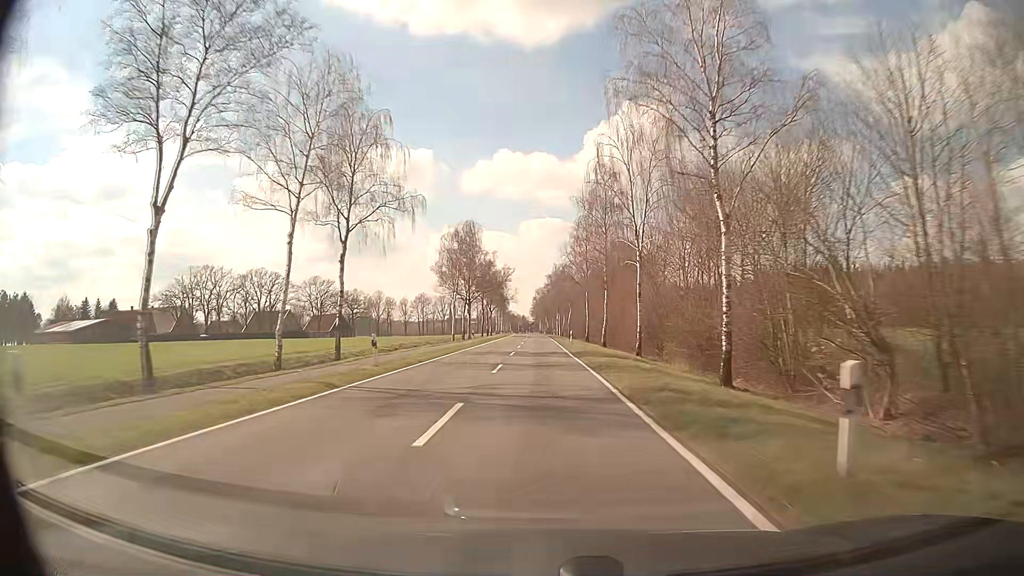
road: secondary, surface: asphalt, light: Day
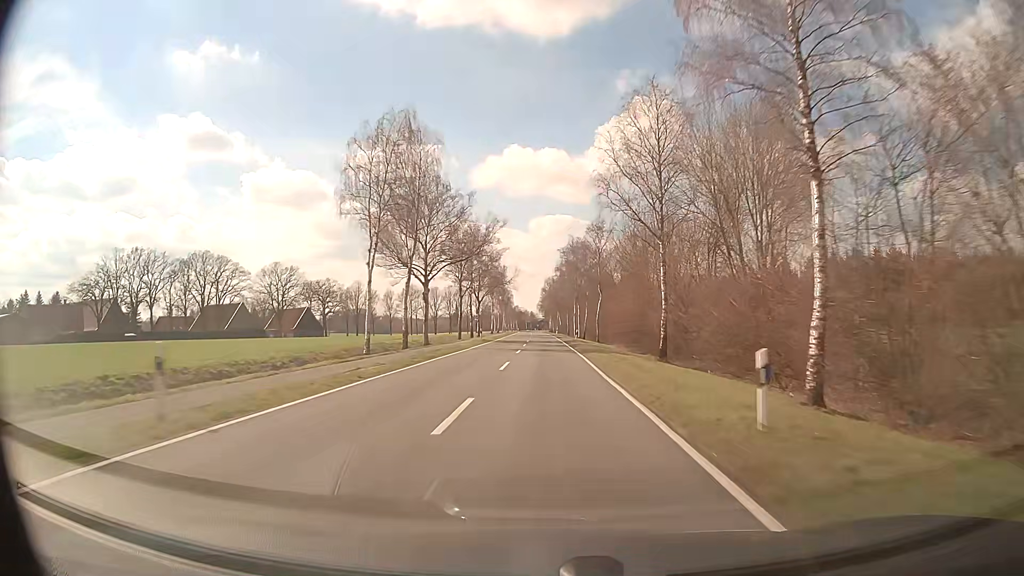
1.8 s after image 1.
(-0.2, +47.5) m; -1°
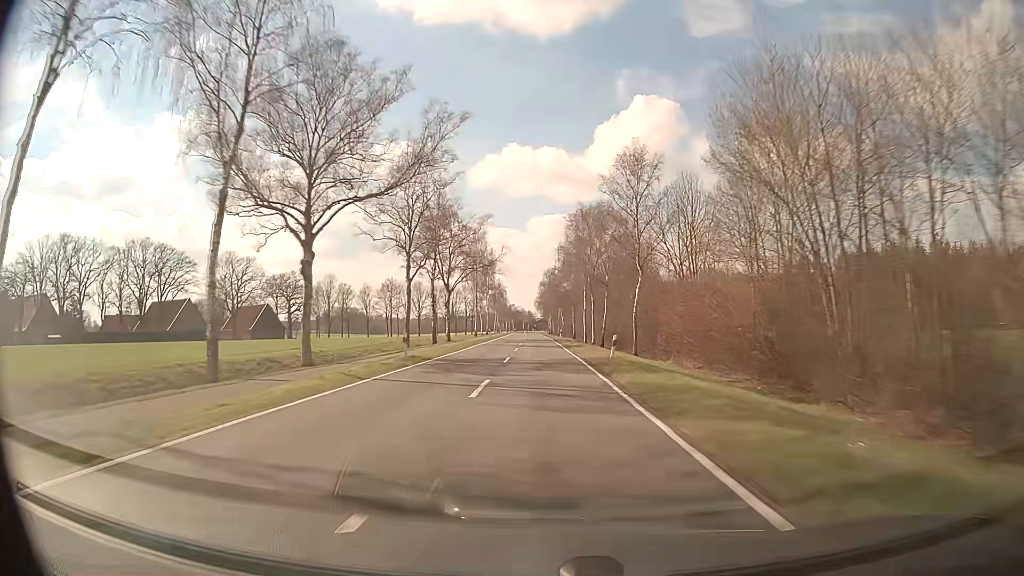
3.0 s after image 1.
(0.0, +31.7) m; 0°
(0, +10) (0, +20) (0, +30) (0, +40) (0, +50) (-1, +60) (-1, +70) (-1, +80) (-1, +90) (-2, +100) m
